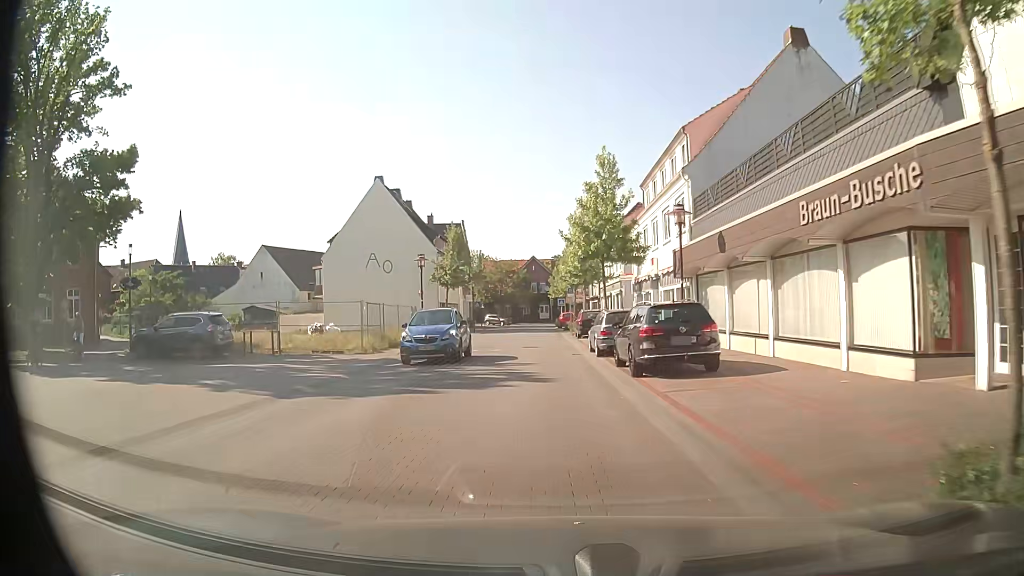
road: residential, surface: asphalt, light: Day
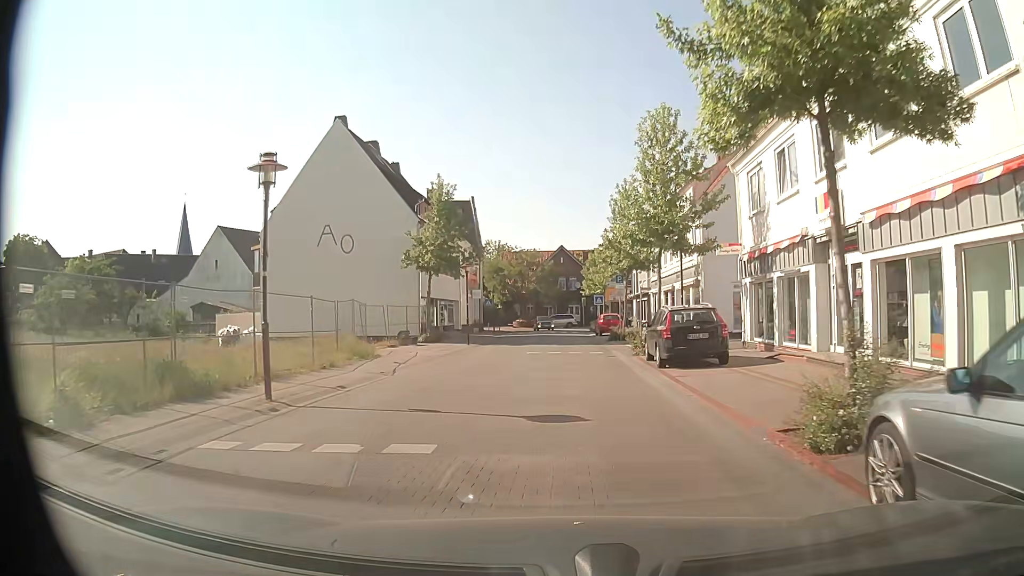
(-0.7, +19.3) m; -3°
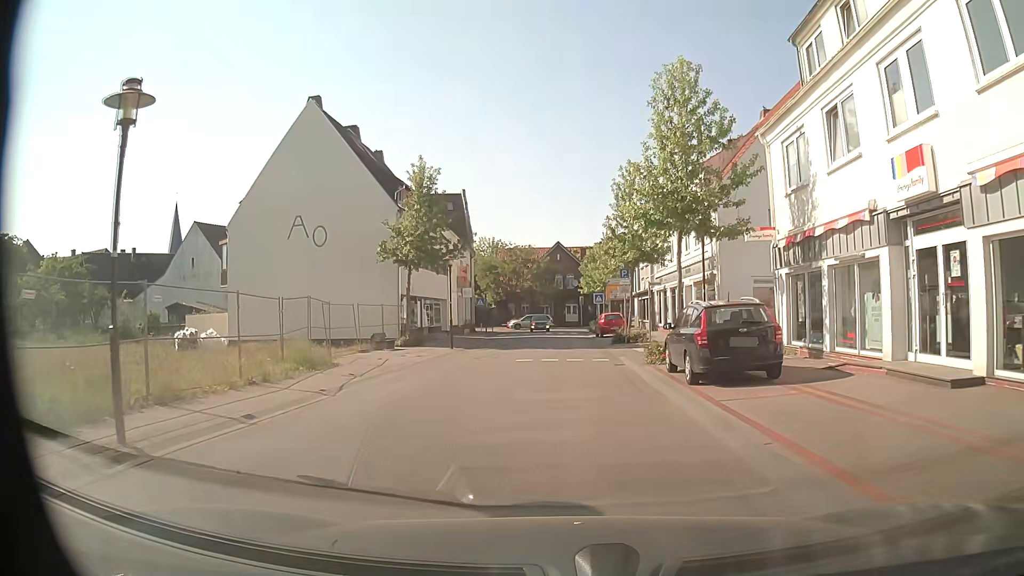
(+0.1, +4.2) m; +1°
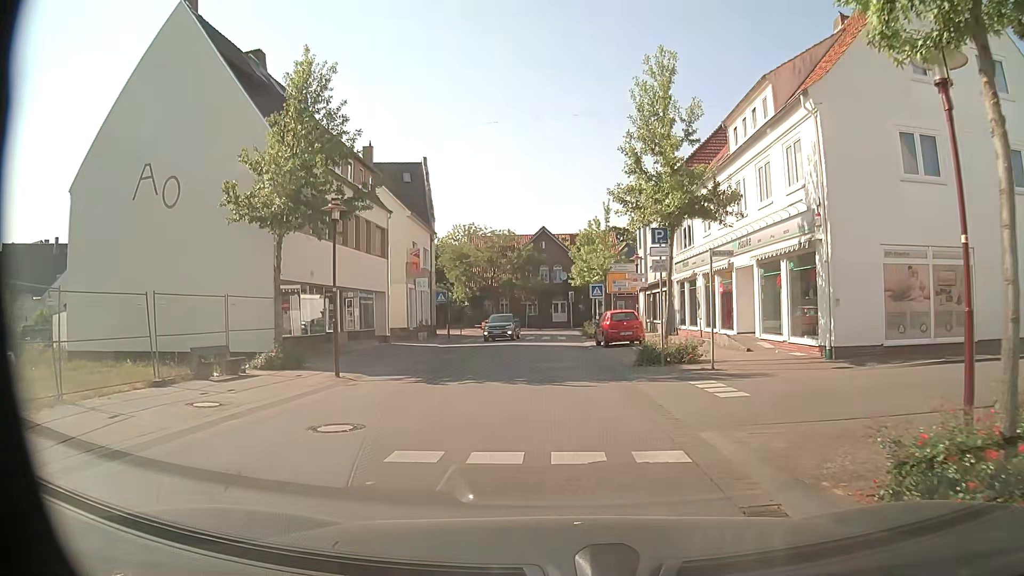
(+0.3, +13.9) m; +1°
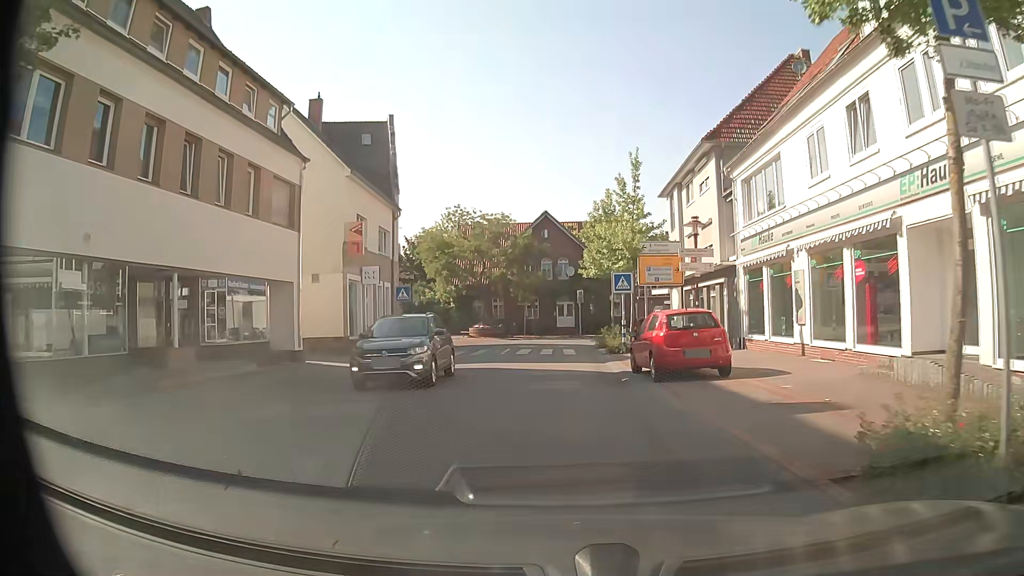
(+0.2, +13.4) m; +1°
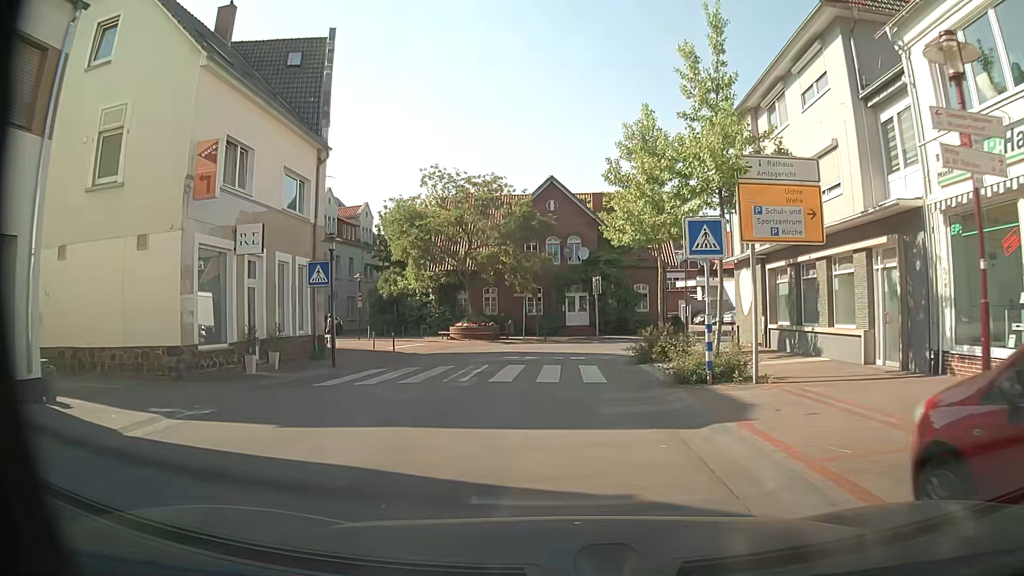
(-0.2, +13.6) m; -1°
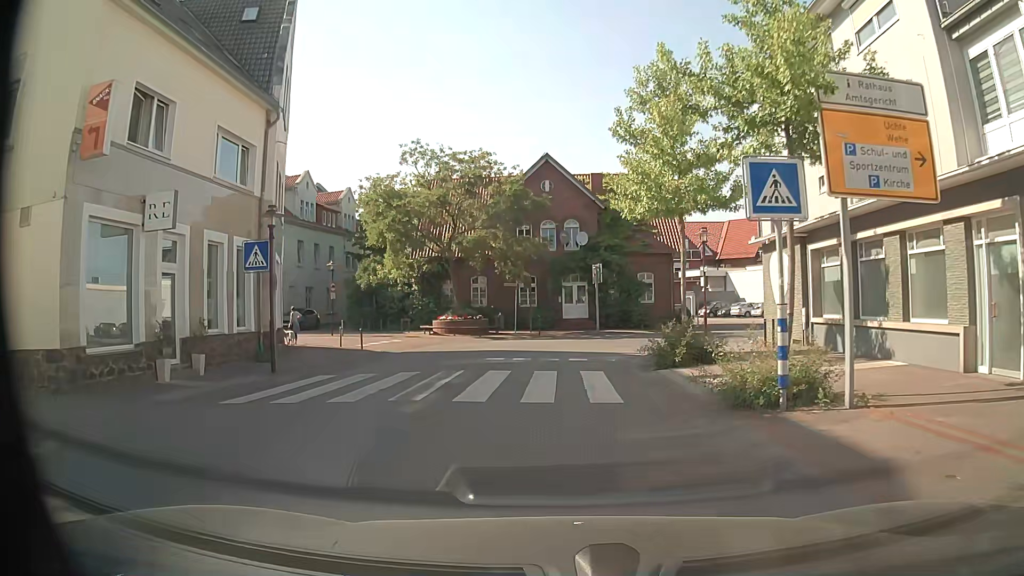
(0.0, +4.4) m; 0°
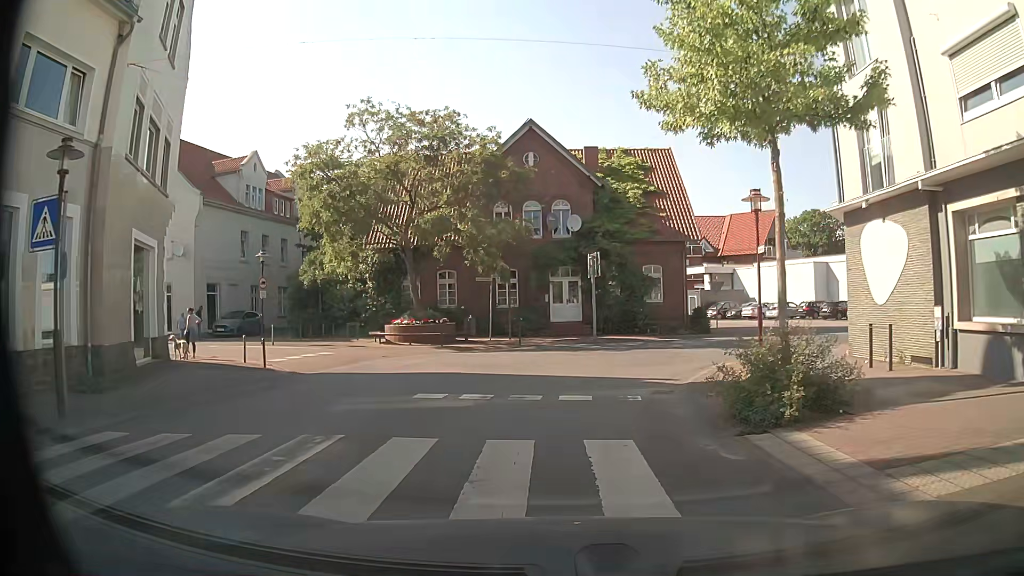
(+0.1, +7.9) m; 0°
(0, +10) (-1, +20) (-9, +25) (-18, +29) (-28, +31) (-37, +33) (-47, +36) (-57, +39) (-66, +41) (-76, +44) m
